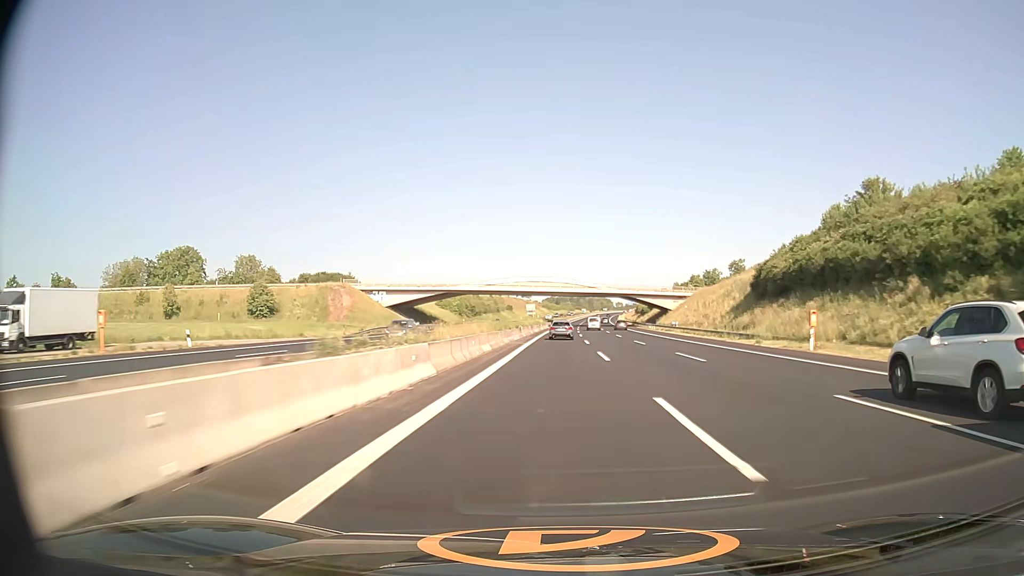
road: motorway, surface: asphalt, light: Day
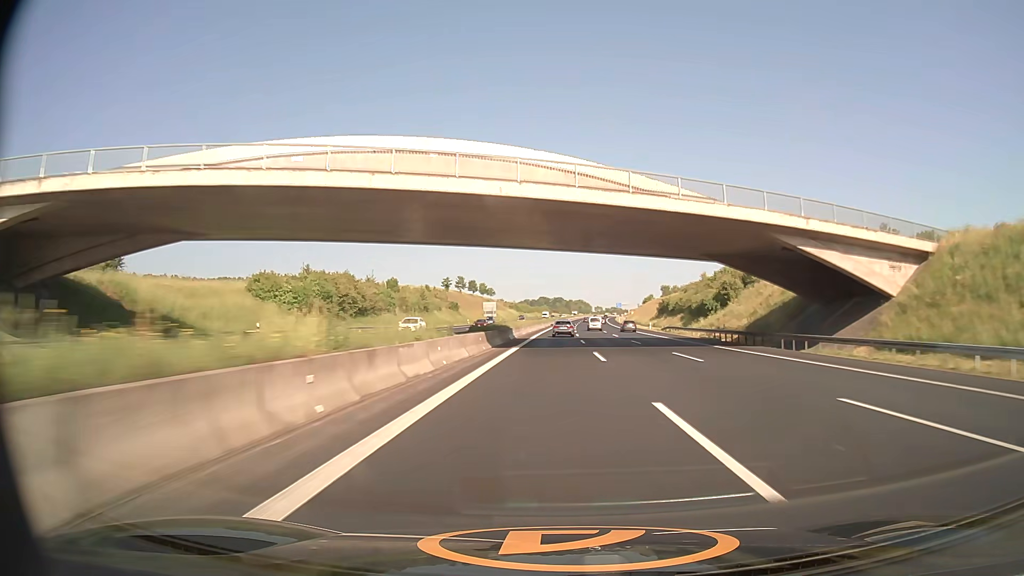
(+1.8, +90.5) m; +2°
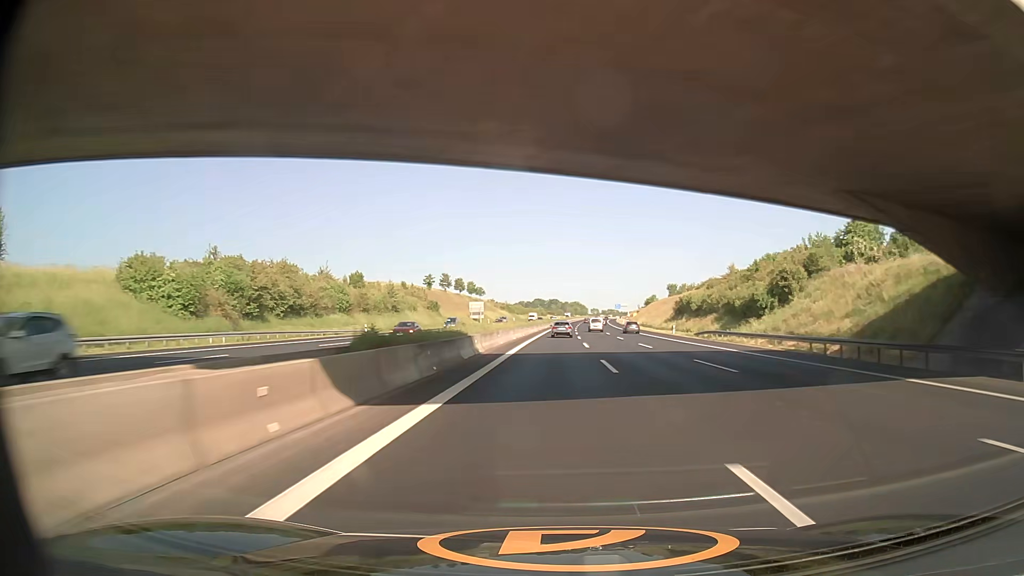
(+0.1, +22.7) m; 0°
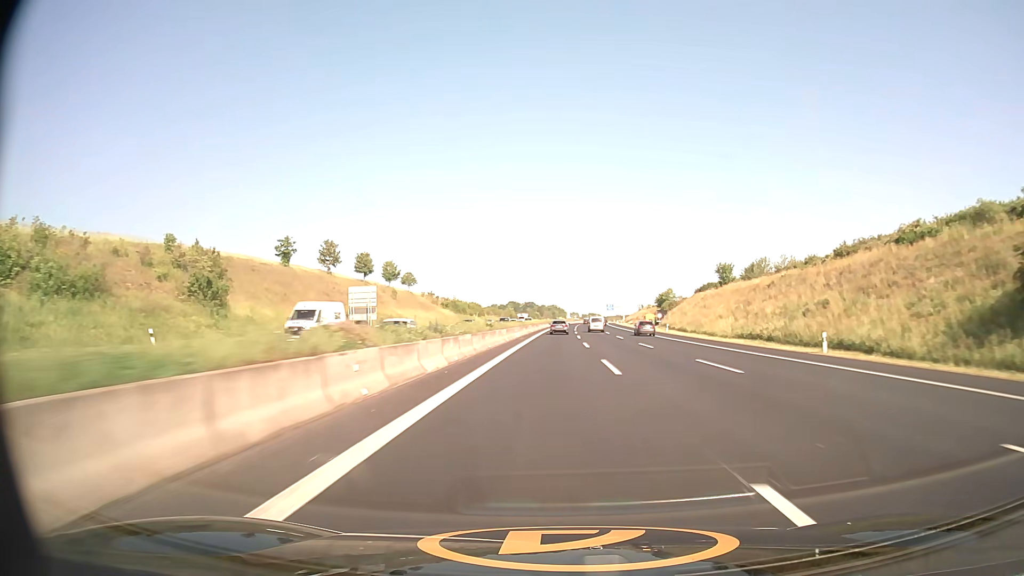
(+1.3, +90.6) m; +2°
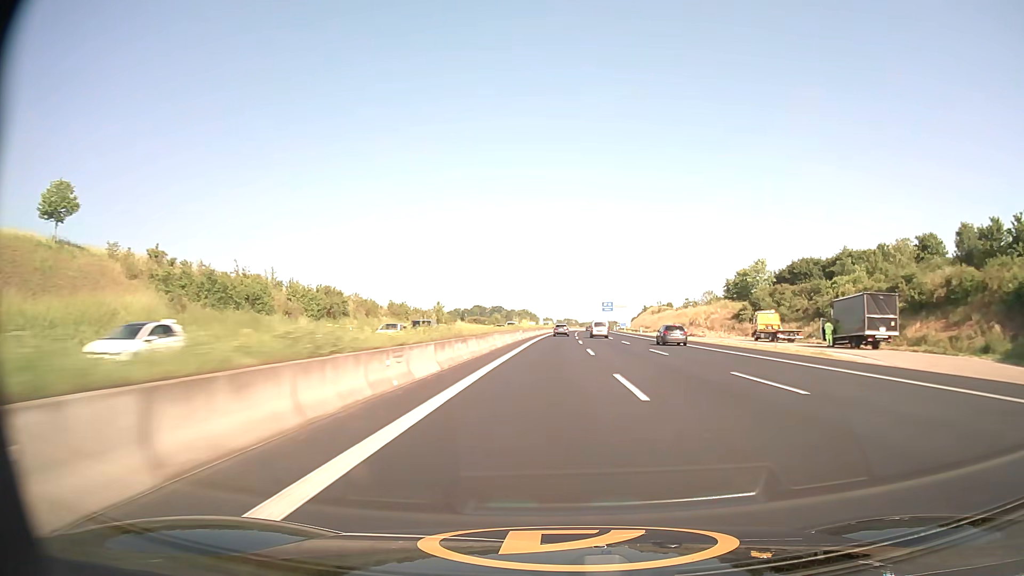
(+2.2, +113.3) m; +2°
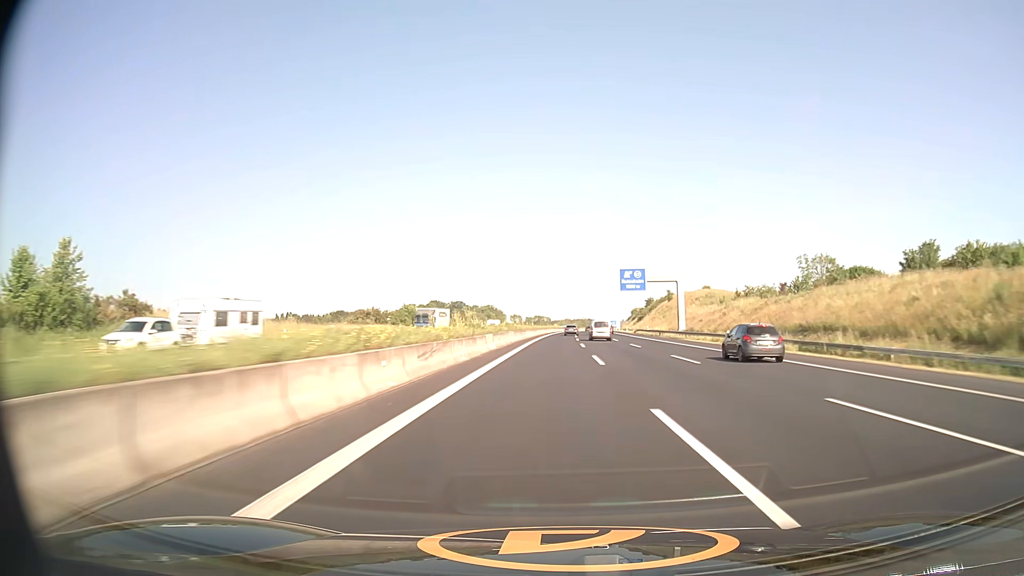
(+2.7, +115.9) m; +2°
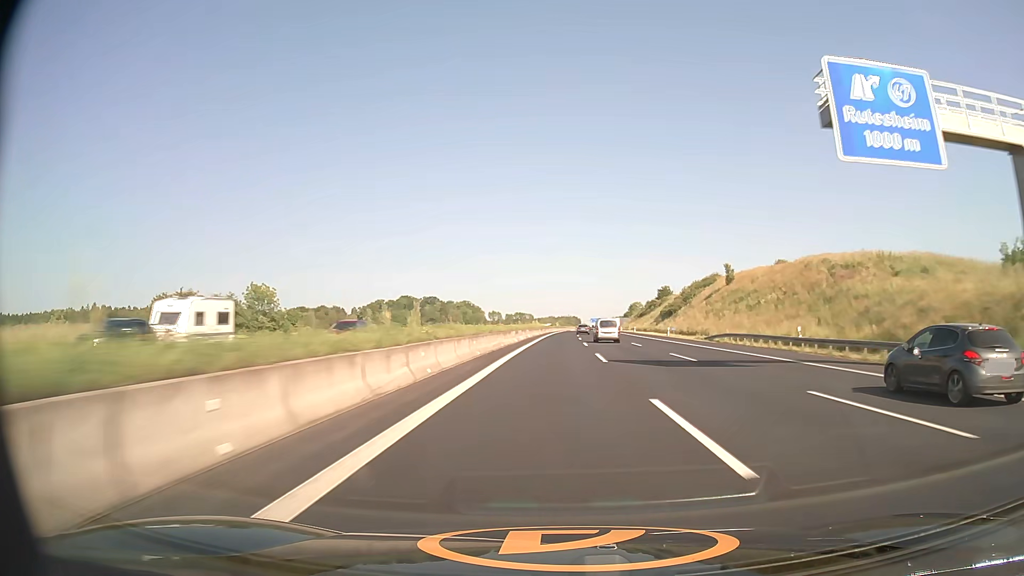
(+0.8, +70.5) m; +1°
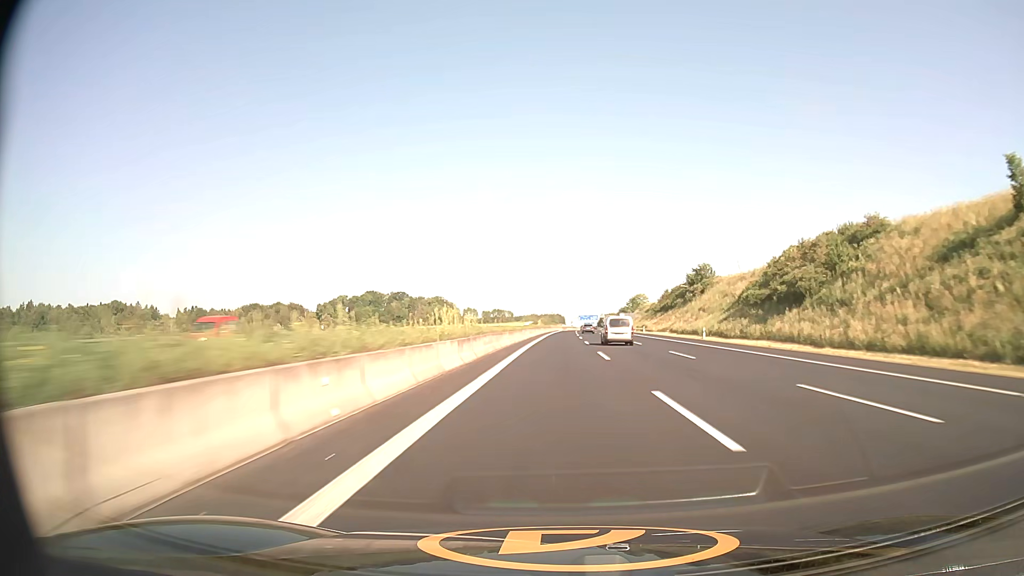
(+0.9, +70.8) m; +1°
(0, +10) (0, +20) (0, +30) (0, +40) (0, +50) (+1, +60) (+1, +70) (+1, +80) (+1, +90) (+2, +100) m
